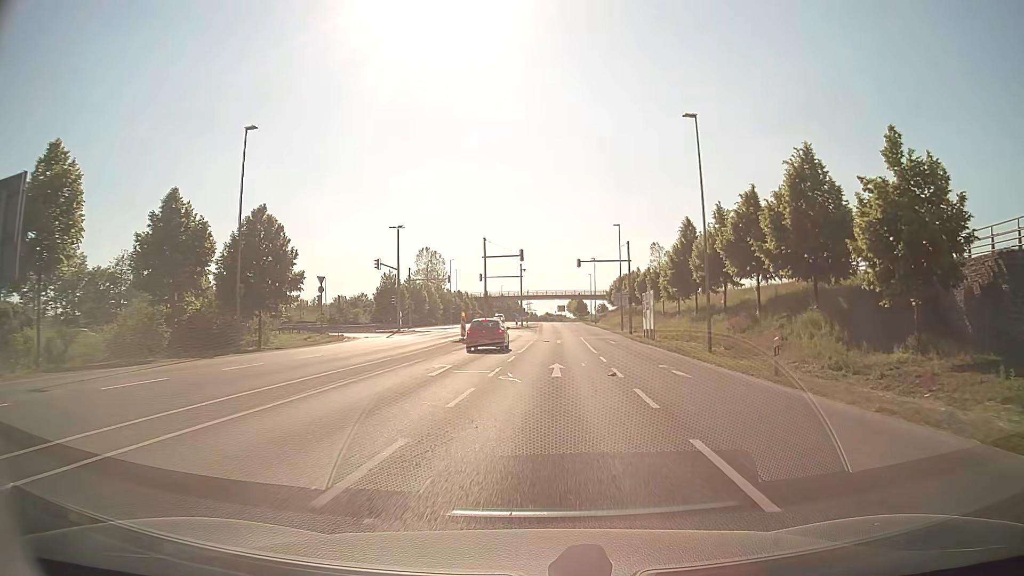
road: secondary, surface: asphalt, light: Day
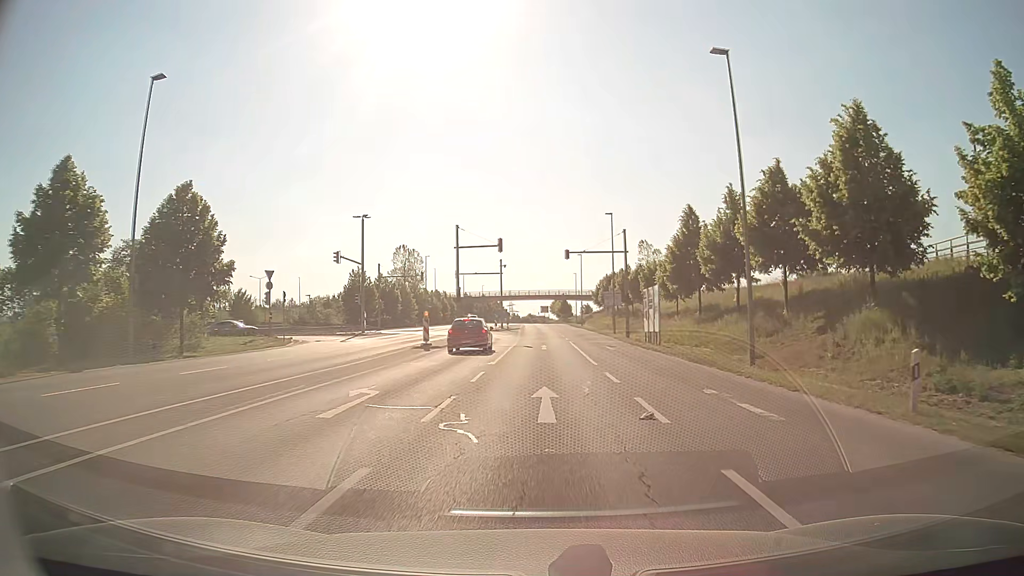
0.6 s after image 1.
(+0.1, +7.6) m; +2°
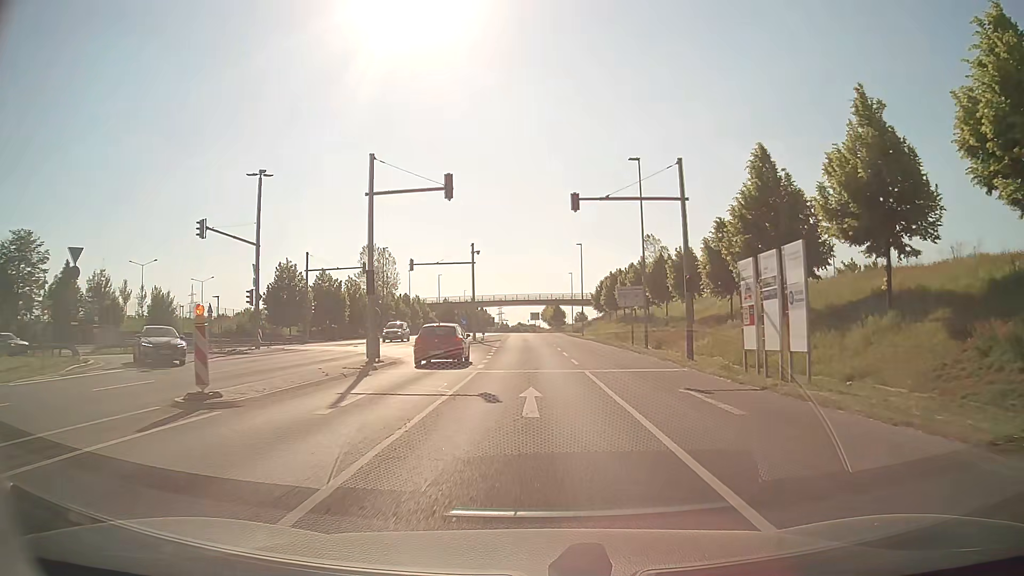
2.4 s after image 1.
(+0.4, +21.3) m; +1°
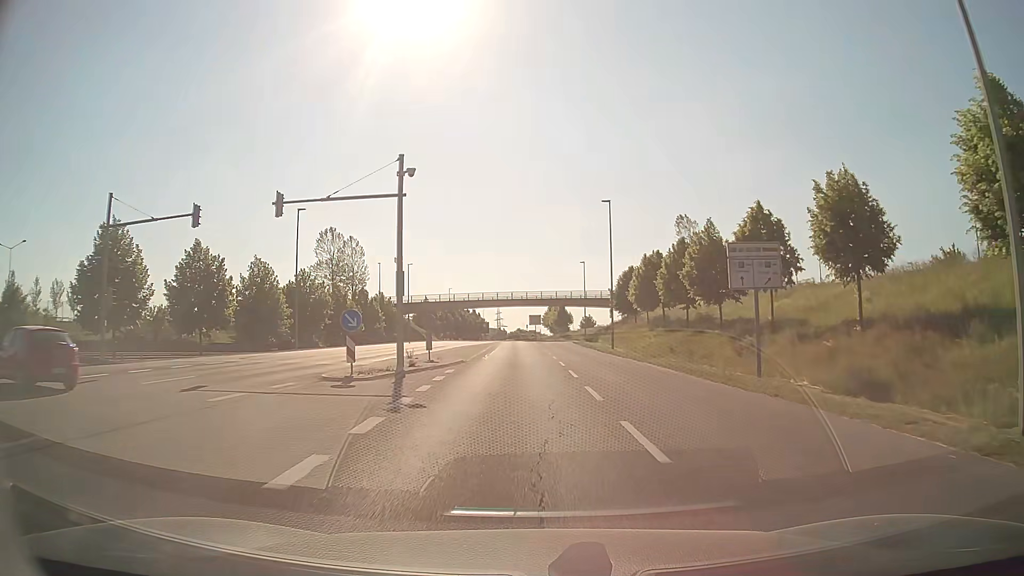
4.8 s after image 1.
(0.0, +28.8) m; 0°
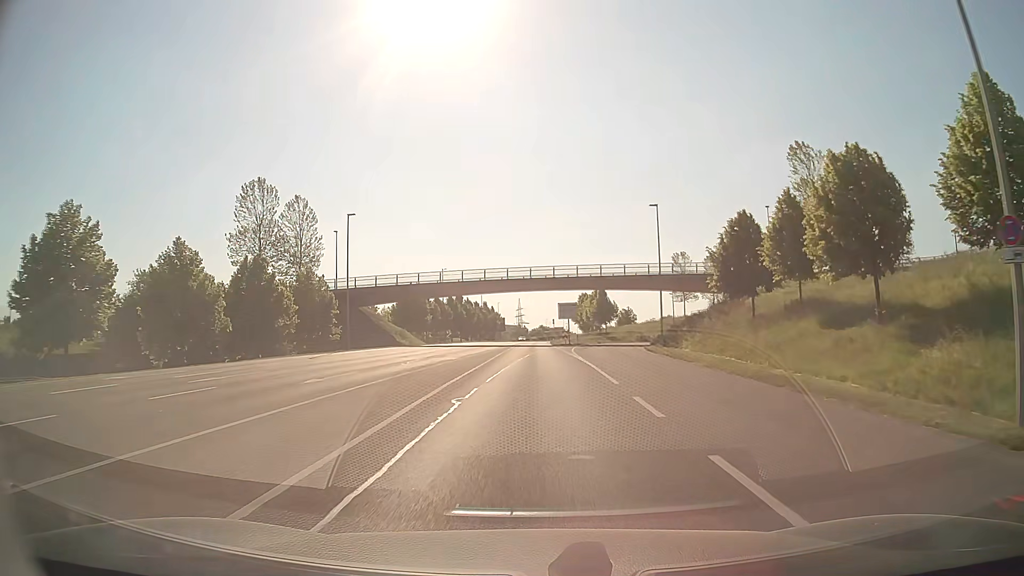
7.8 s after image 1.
(-1.1, +38.6) m; -2°
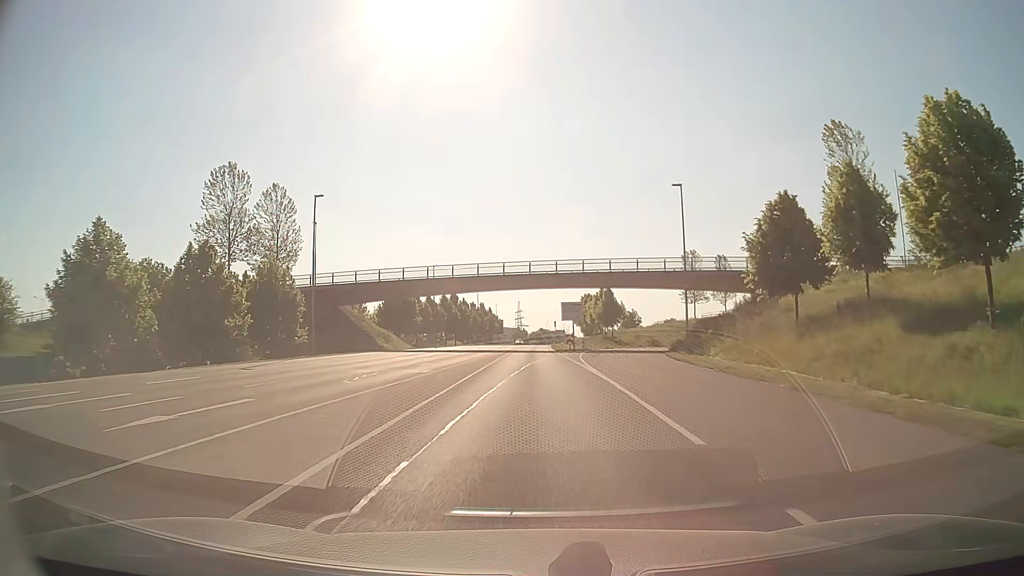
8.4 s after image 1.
(0.0, +8.2) m; 0°
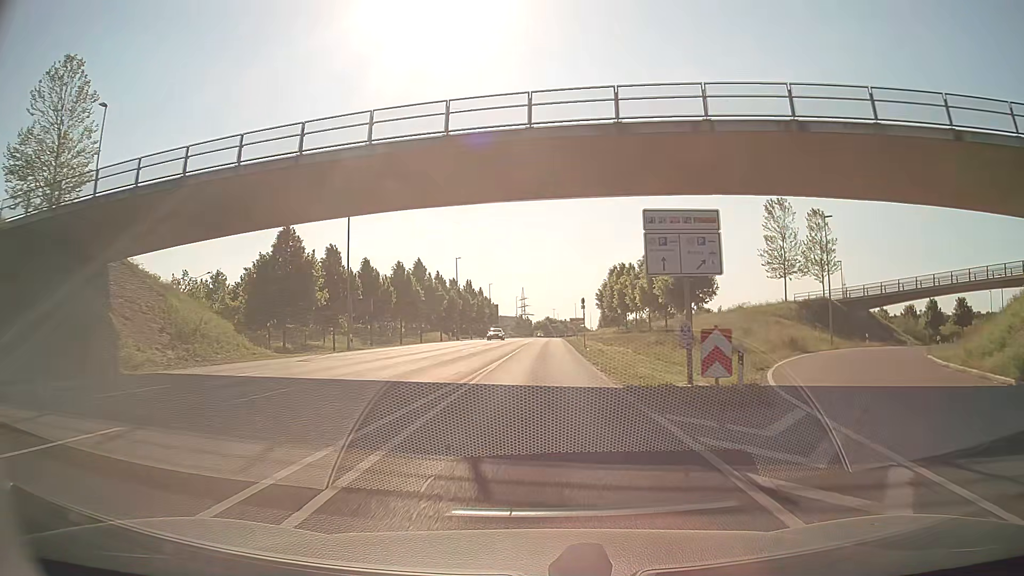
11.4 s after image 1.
(-0.2, +40.7) m; 0°
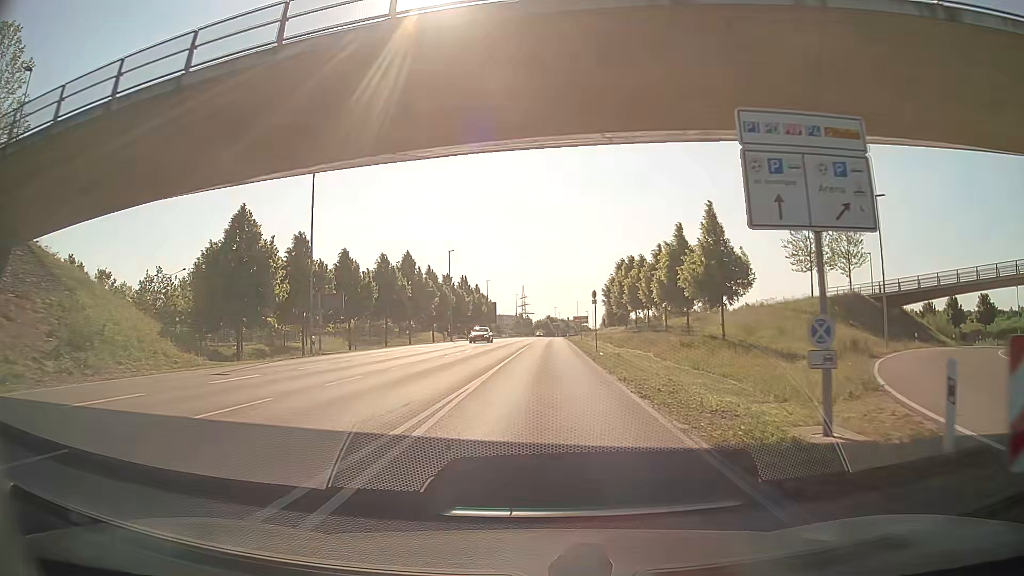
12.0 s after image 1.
(0.0, +7.4) m; 0°
(0, +10) (0, +20) (0, +30) (+1, +40) (+1, +50) (+2, +60) (+2, +70) (+2, +80) (+2, +90) (+3, +100) m
